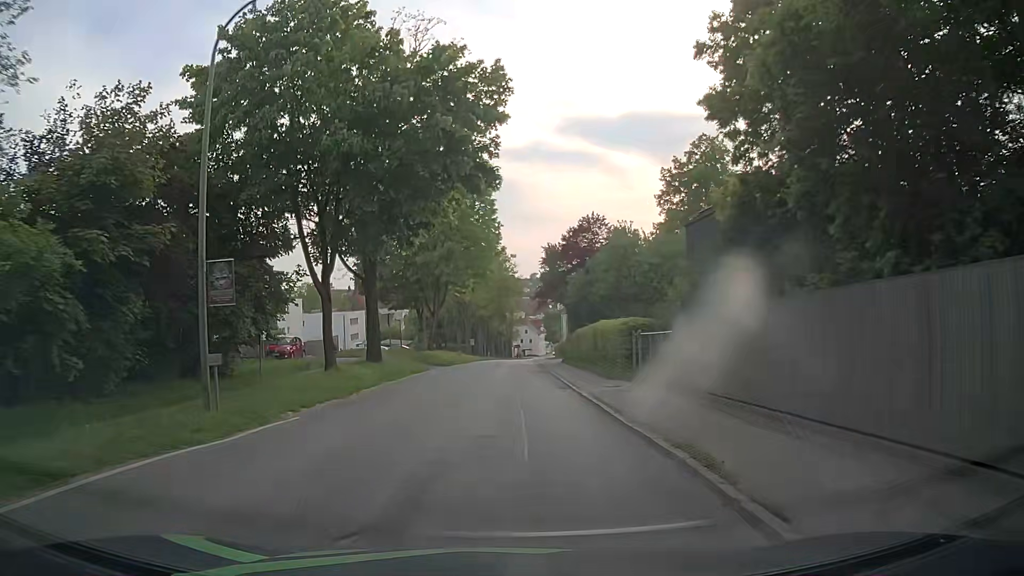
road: secondary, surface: asphalt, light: Day
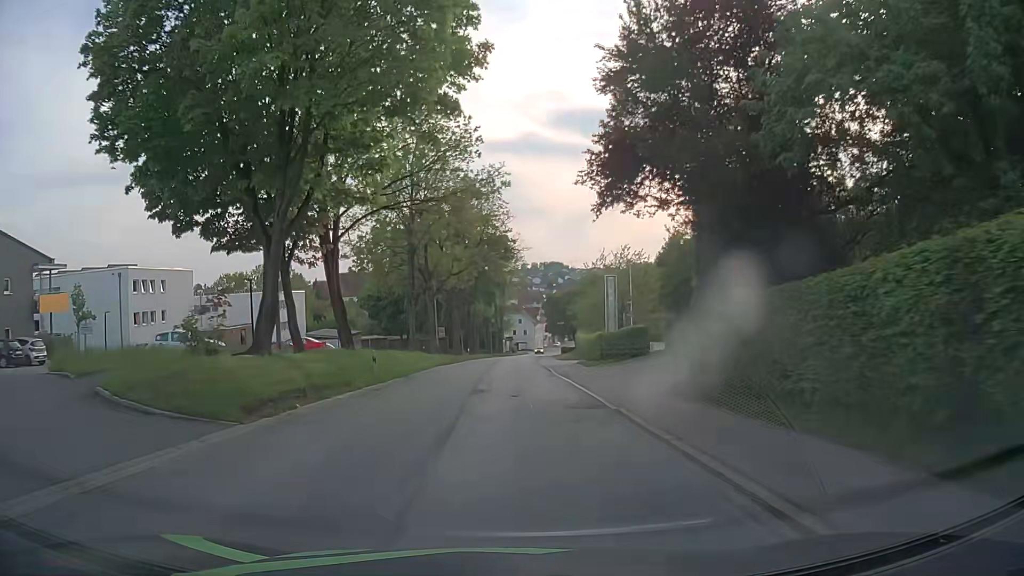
(+0.3, +36.5) m; 0°
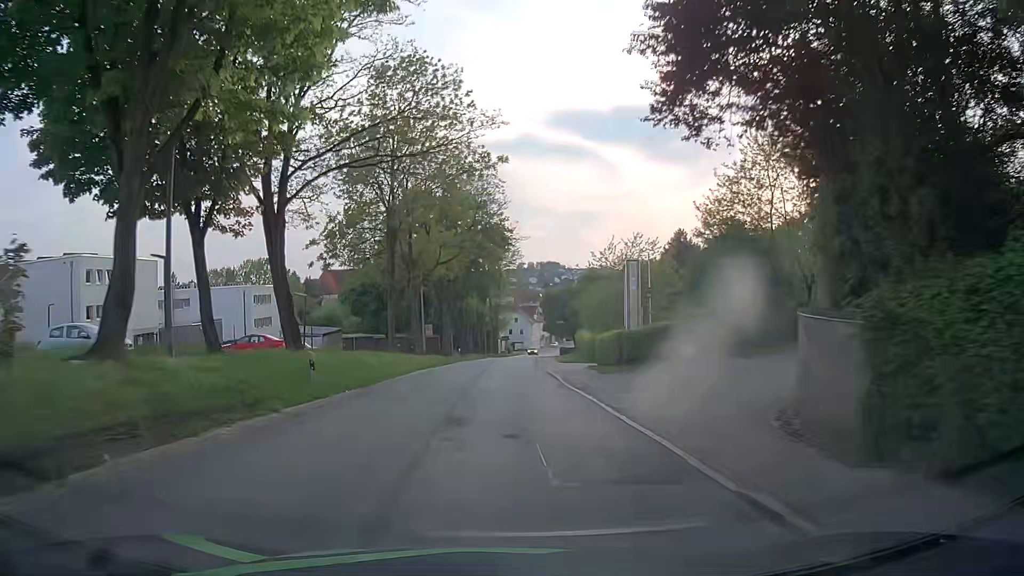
(0.0, +7.3) m; +1°
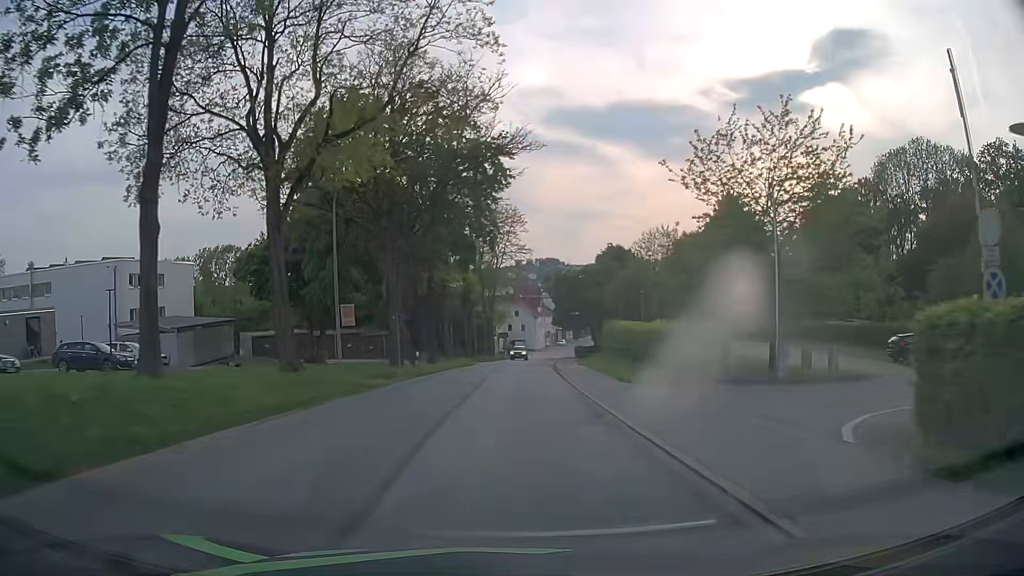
(+0.2, +29.4) m; 0°
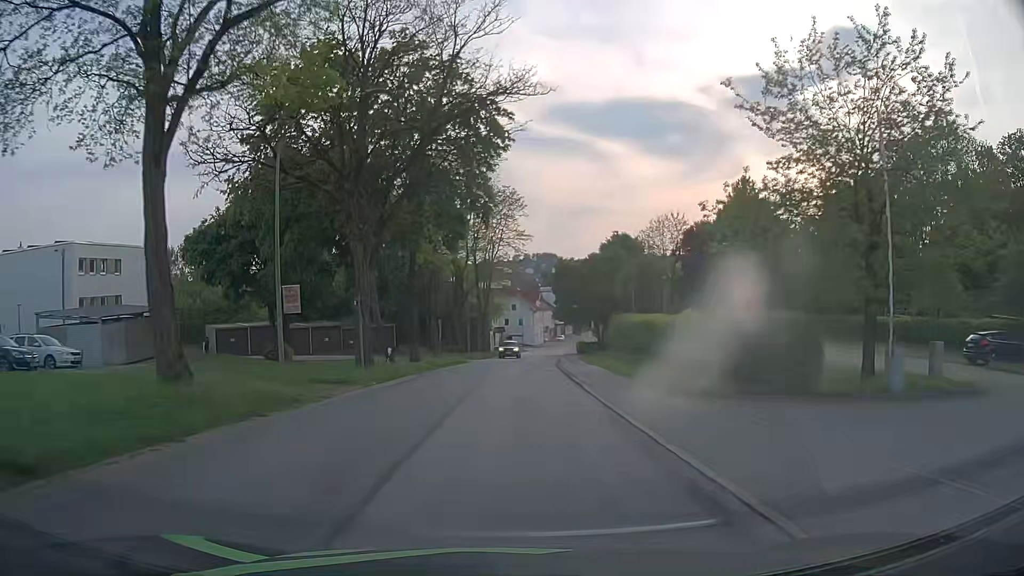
(0.0, +7.4) m; 0°
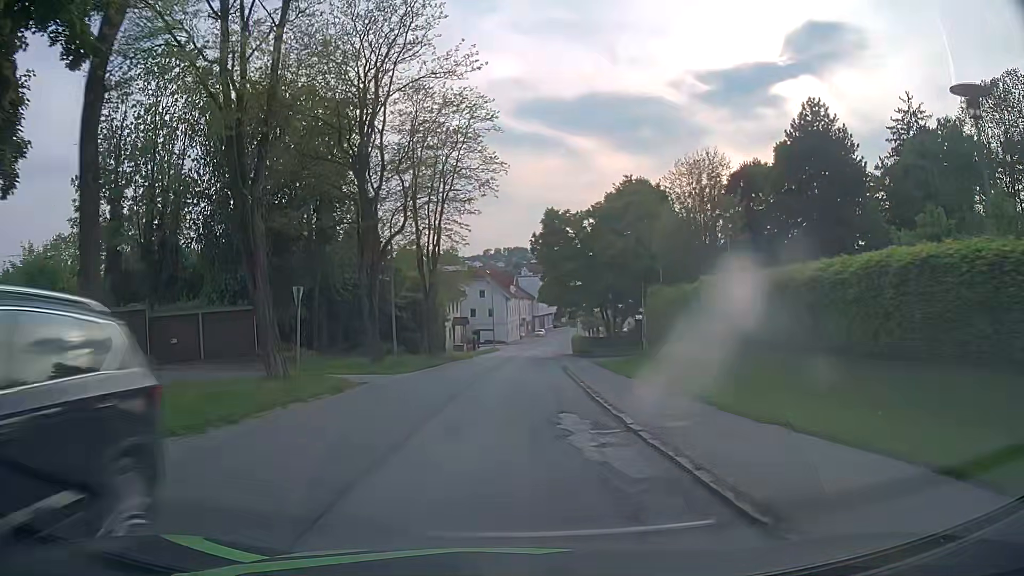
(+0.6, +29.5) m; +3°
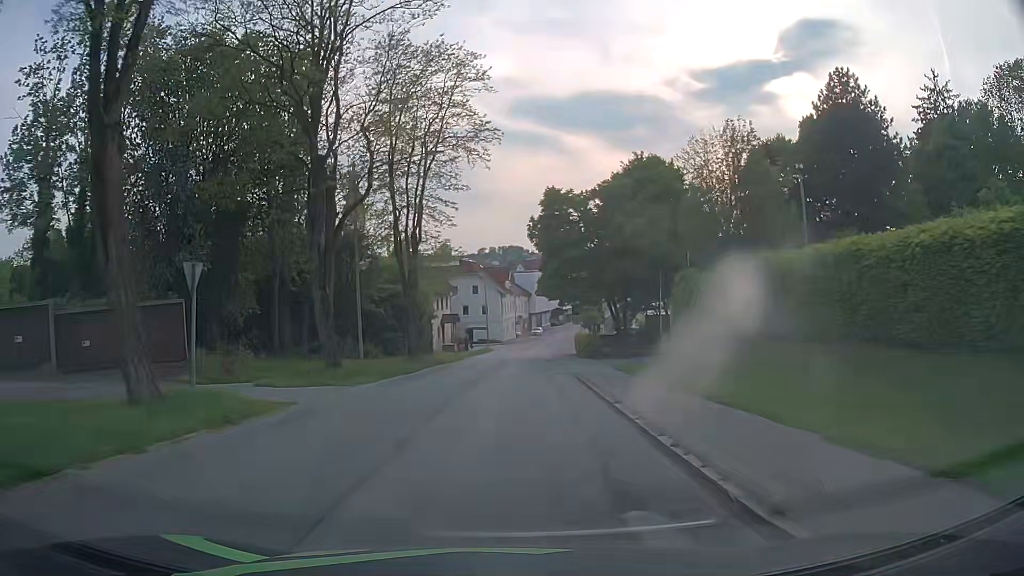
(0.0, +7.3) m; +1°
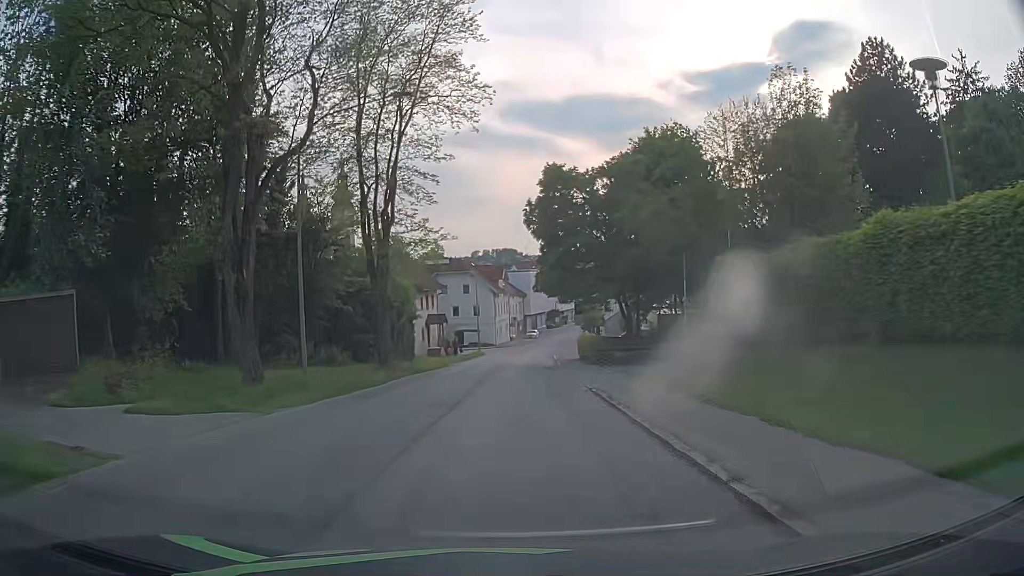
(0.0, +7.3) m; 0°
(0, +10) (0, +20) (+1, +30) (+1, +40) (+2, +50) (+2, +60) (+3, +70) (+4, +80) (+5, +90) (+7, +100) m
